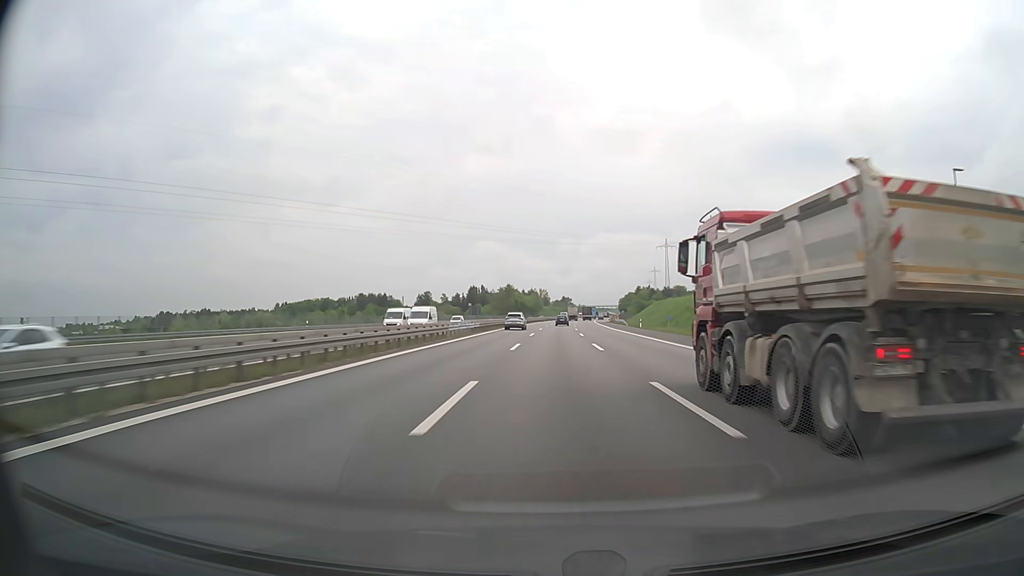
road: motorway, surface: asphalt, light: Day
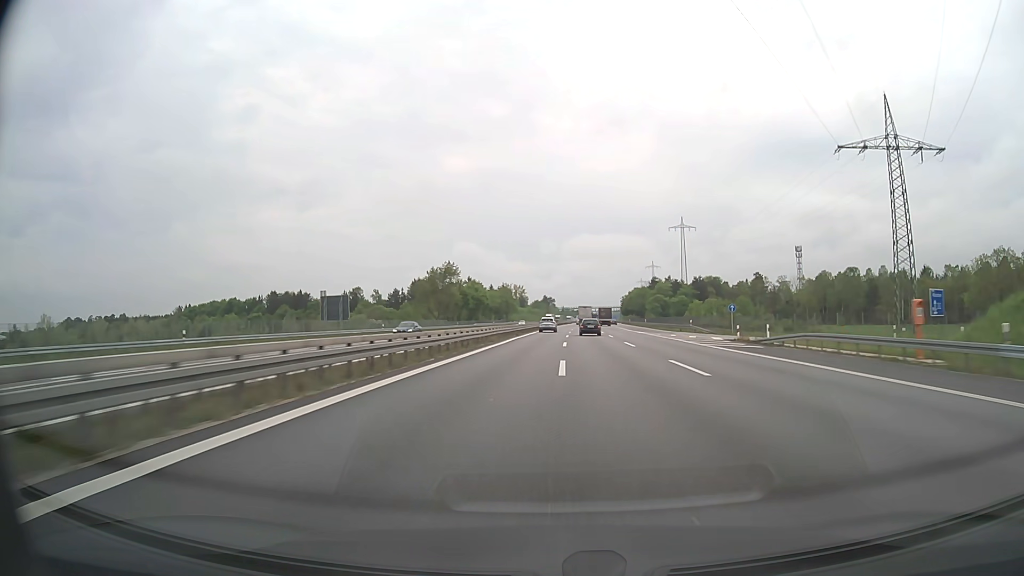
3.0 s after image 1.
(+1.6, +121.1) m; +2°
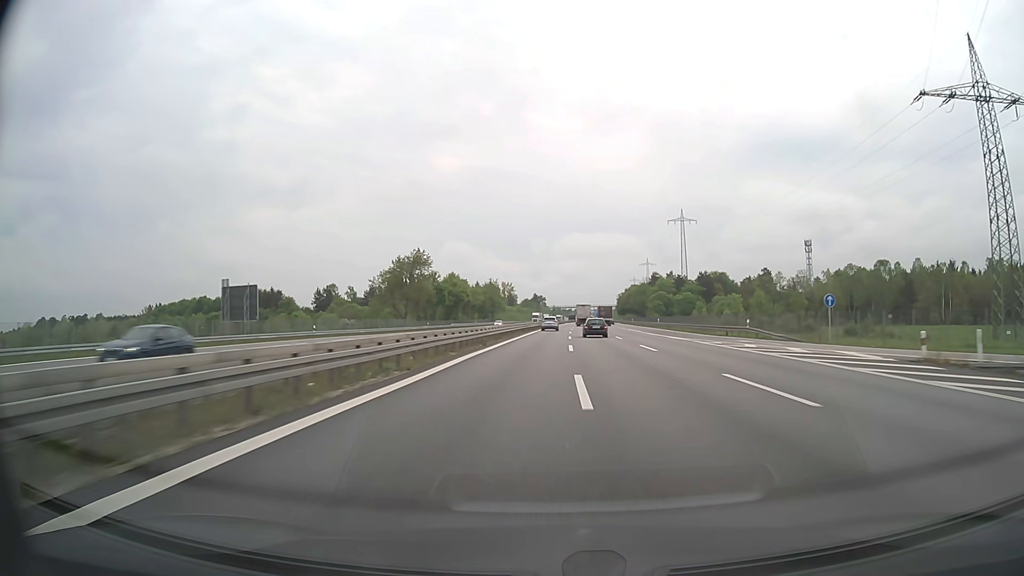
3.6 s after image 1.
(+0.2, +24.3) m; +1°
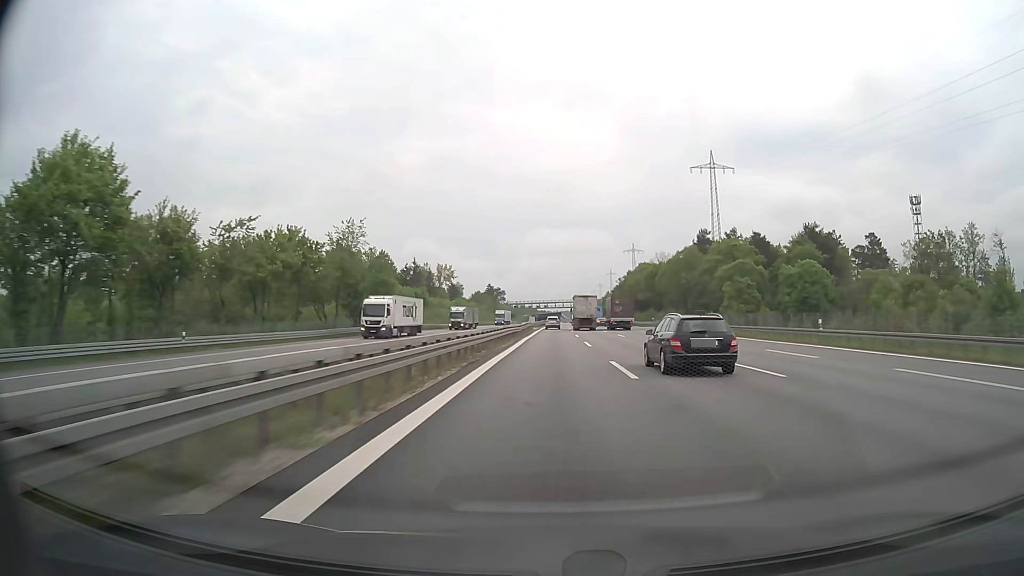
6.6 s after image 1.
(+3.4, +122.0) m; +3°
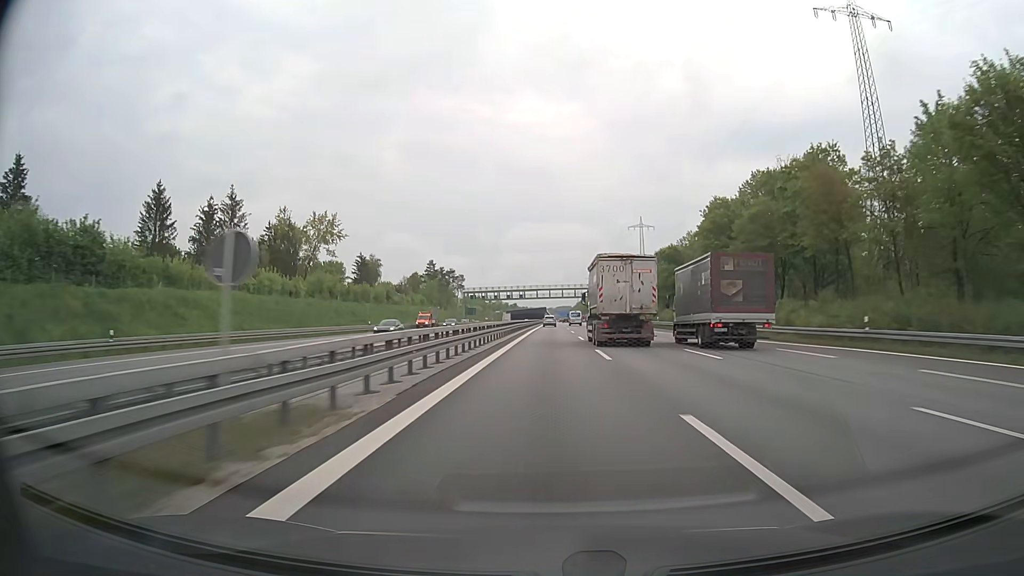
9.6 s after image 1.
(+2.3, +121.0) m; +2°
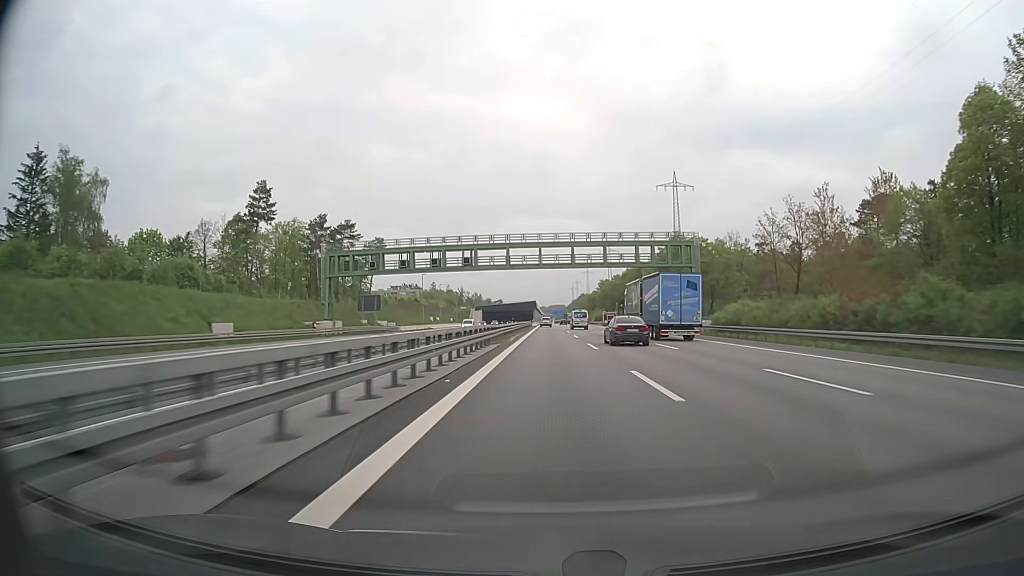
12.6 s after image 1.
(+0.7, +118.6) m; 0°
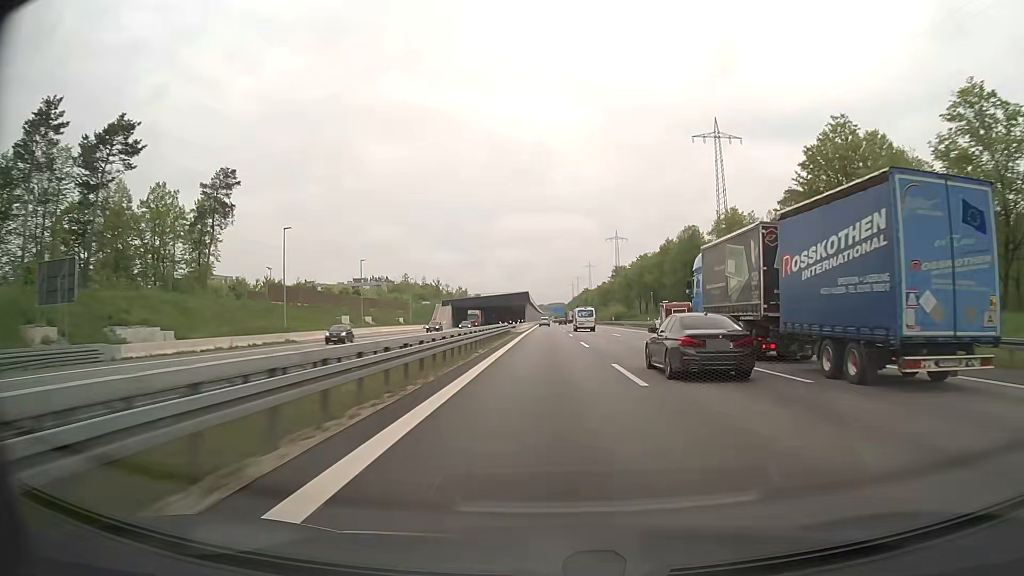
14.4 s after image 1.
(+0.4, +70.0) m; 0°
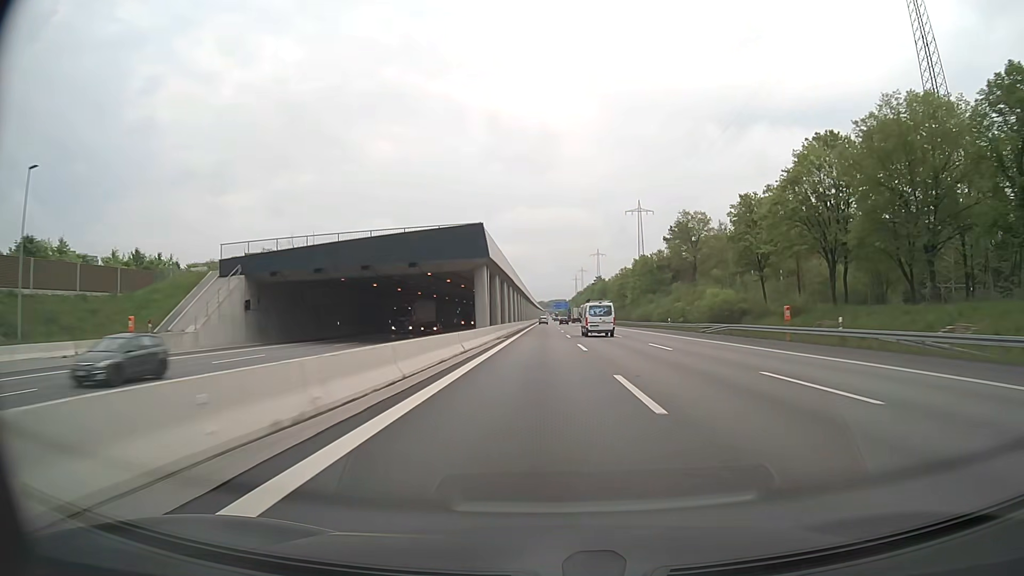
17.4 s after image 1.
(0.0, +112.1) m; 0°
(0, +10) (0, +20) (0, +30) (0, +40) (0, +50) (0, +60) (0, +70) (0, +80) (0, +90) (0, +100) m
